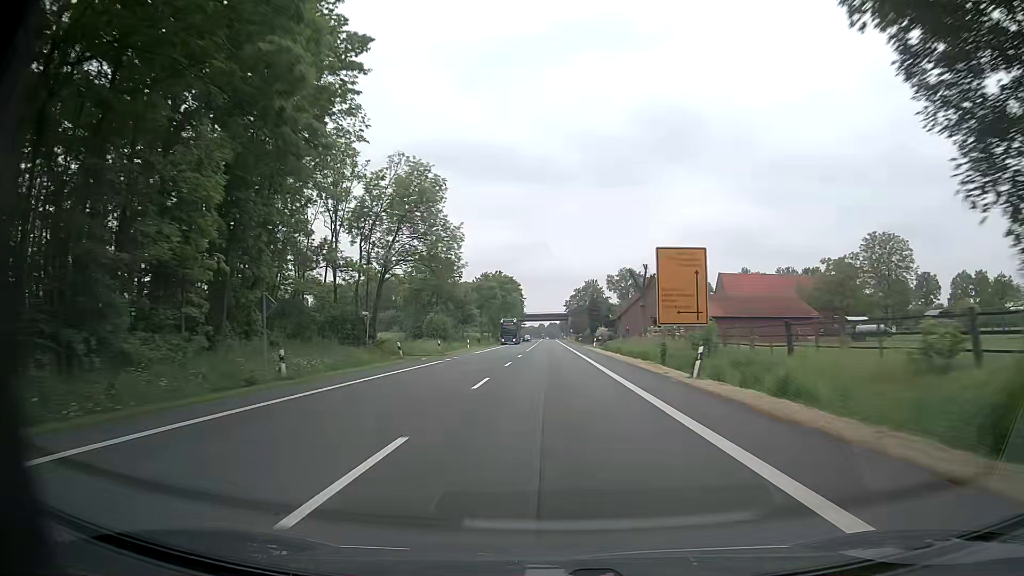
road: primary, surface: asphalt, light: Day
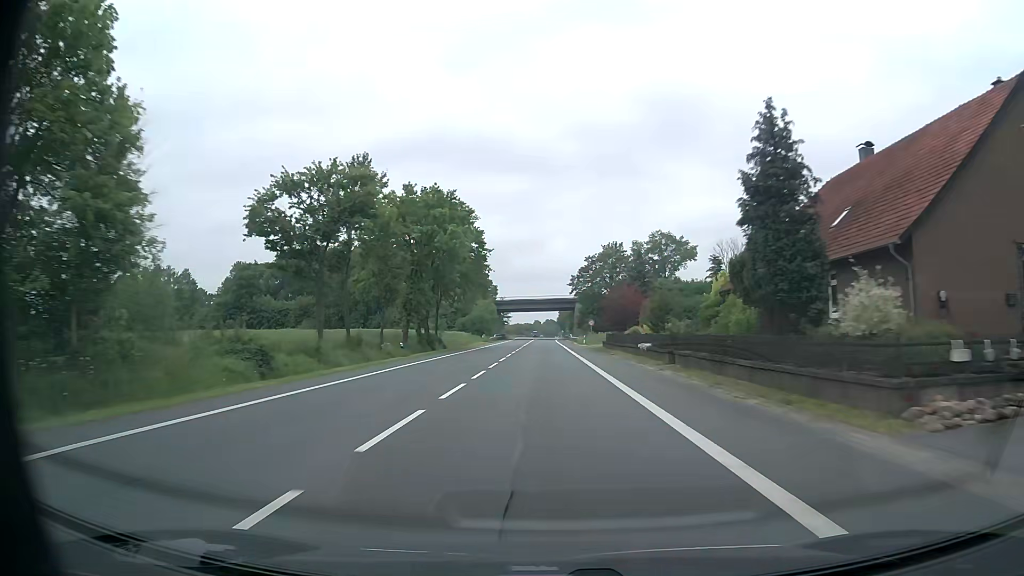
(+0.4, +78.3) m; 0°
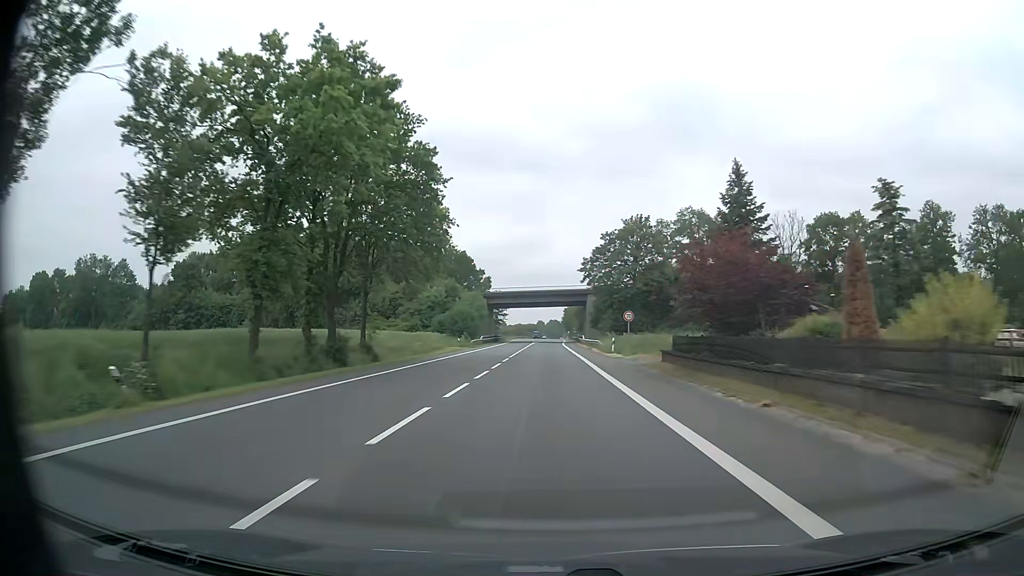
(-0.1, +29.5) m; 0°
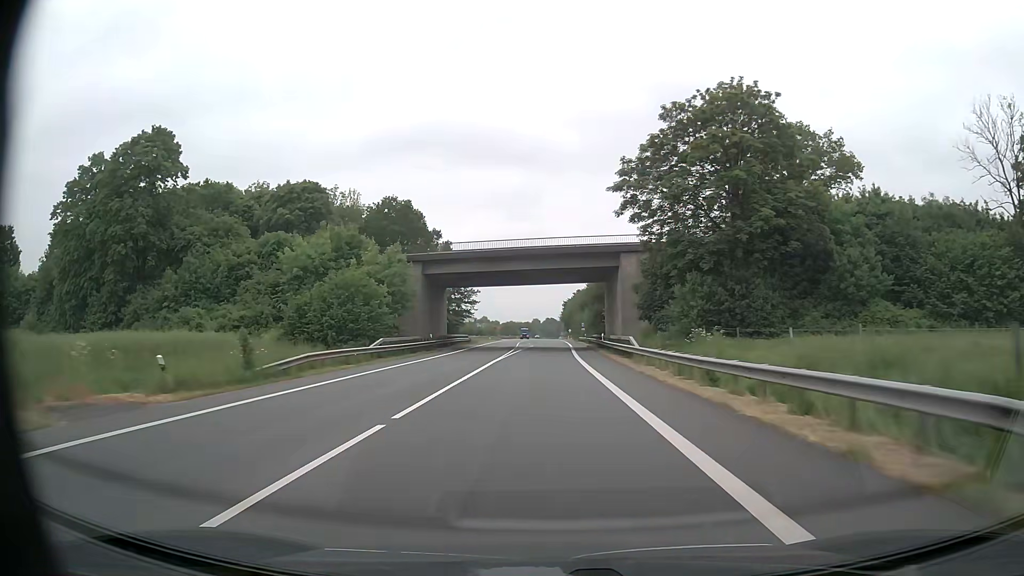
(+0.2, +52.3) m; 0°
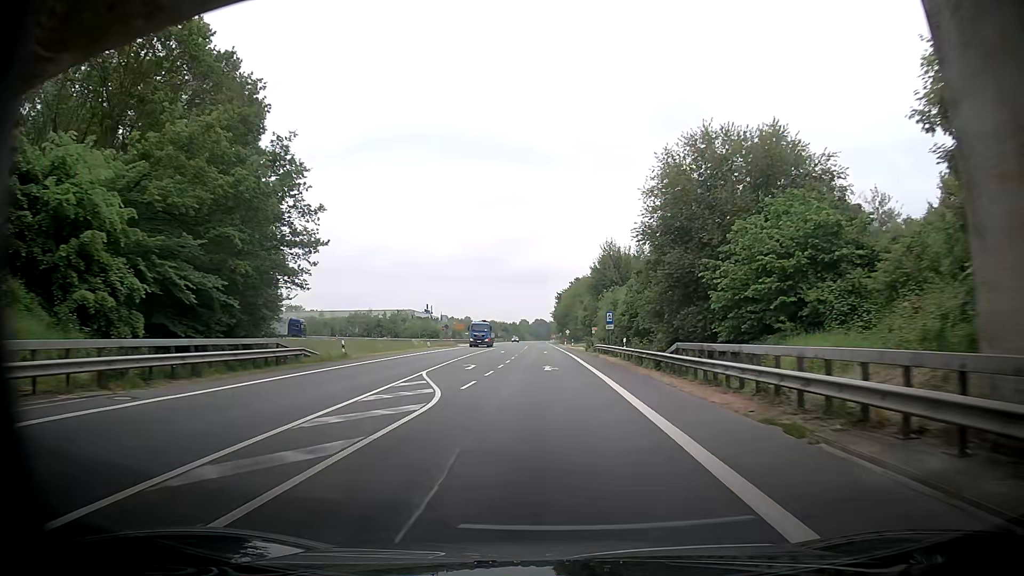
(+0.3, +59.1) m; 0°
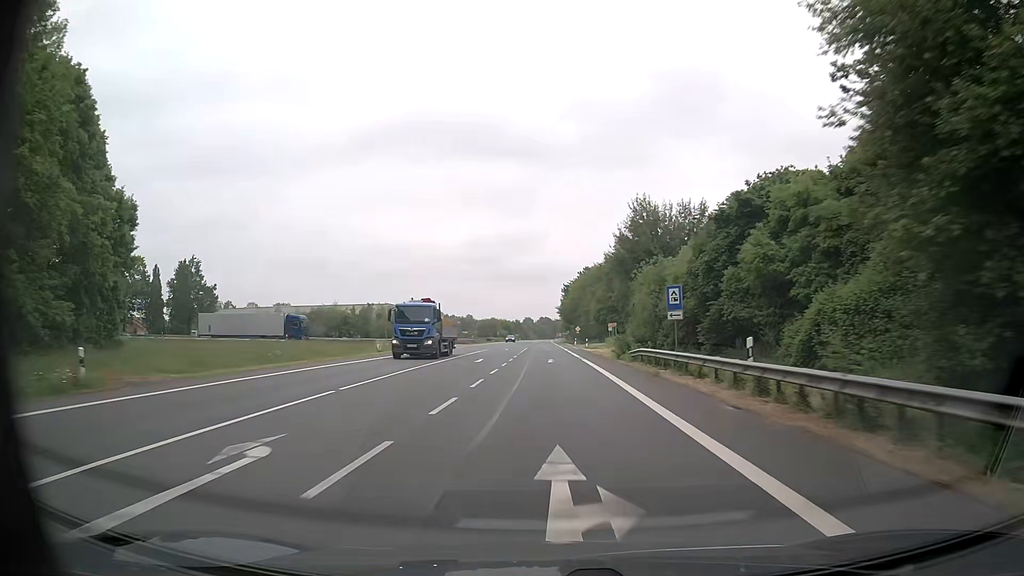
(-0.2, +23.5) m; +1°
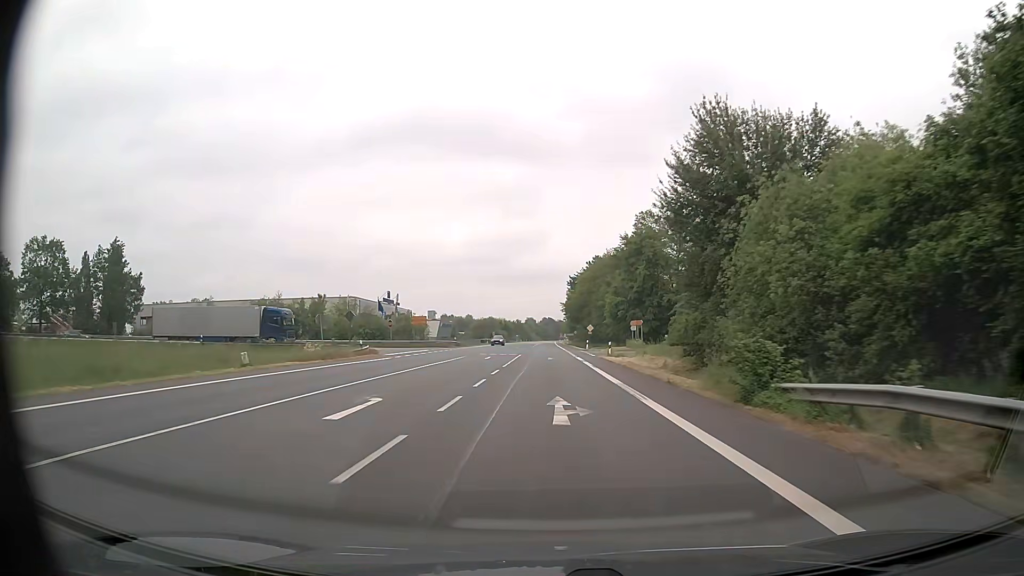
(-0.1, +23.3) m; 0°
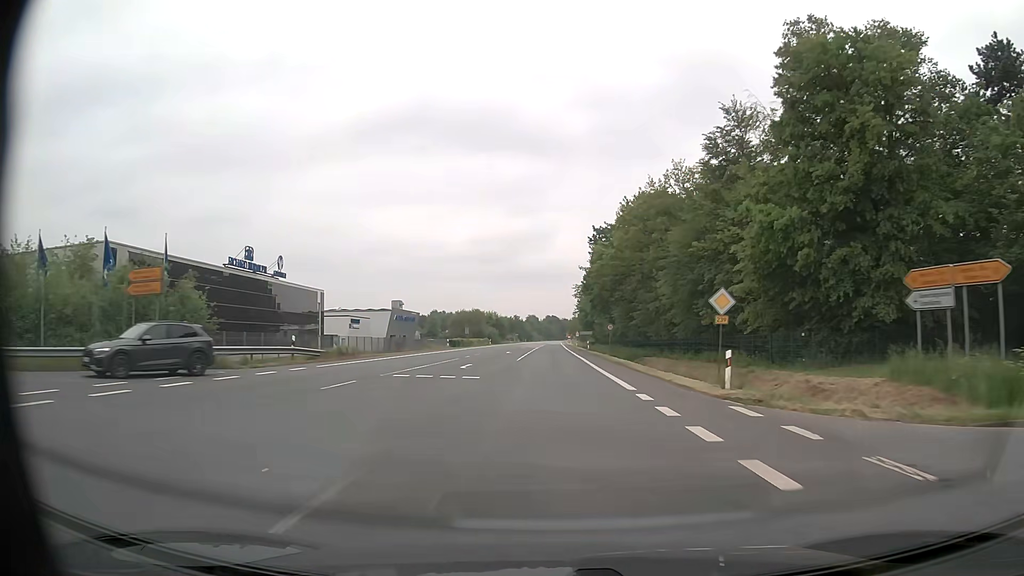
(-0.3, +57.7) m; 0°
(0, +10) (0, +20) (0, +30) (0, +40) (0, +50) (0, +60) (0, +70) (0, +80) (0, +90) (+1, +100) m
